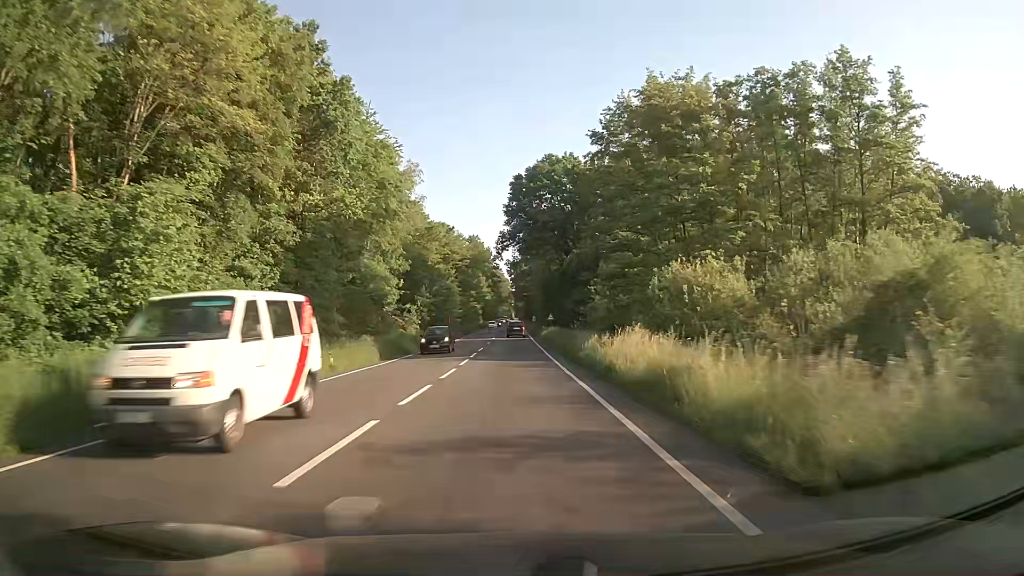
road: primary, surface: asphalt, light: Day
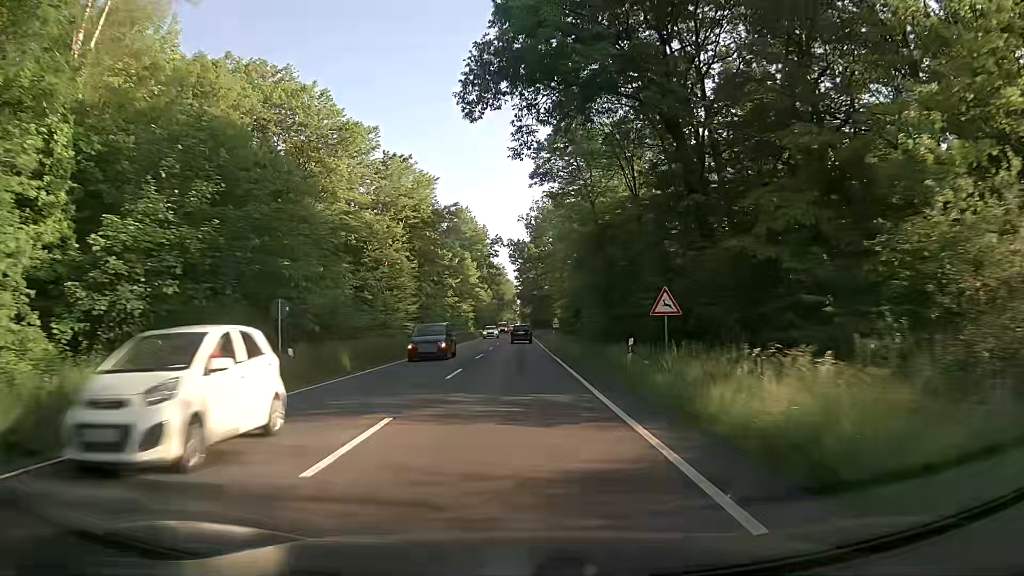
(-0.5, +55.1) m; -1°
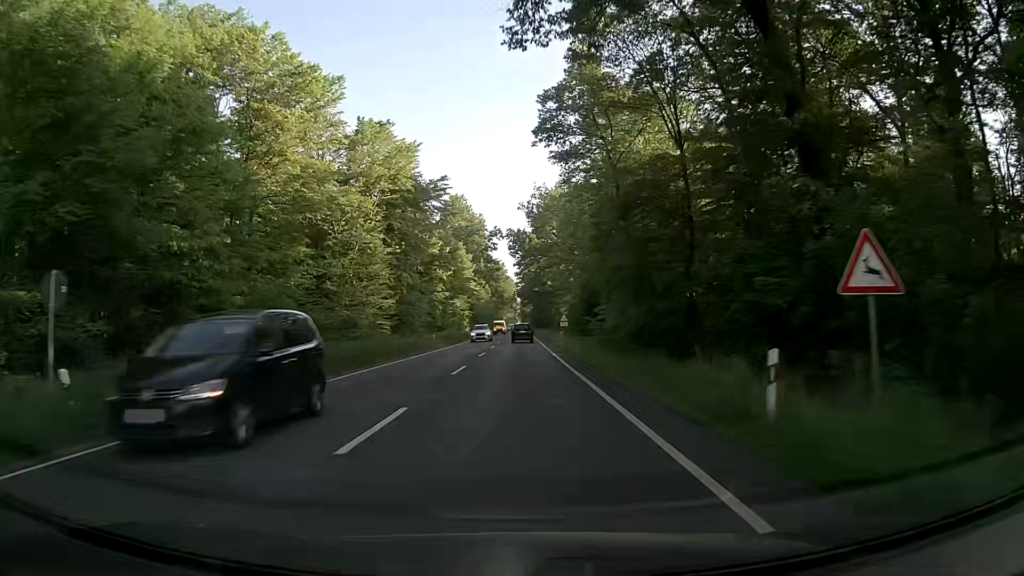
(0.0, +11.1) m; 0°
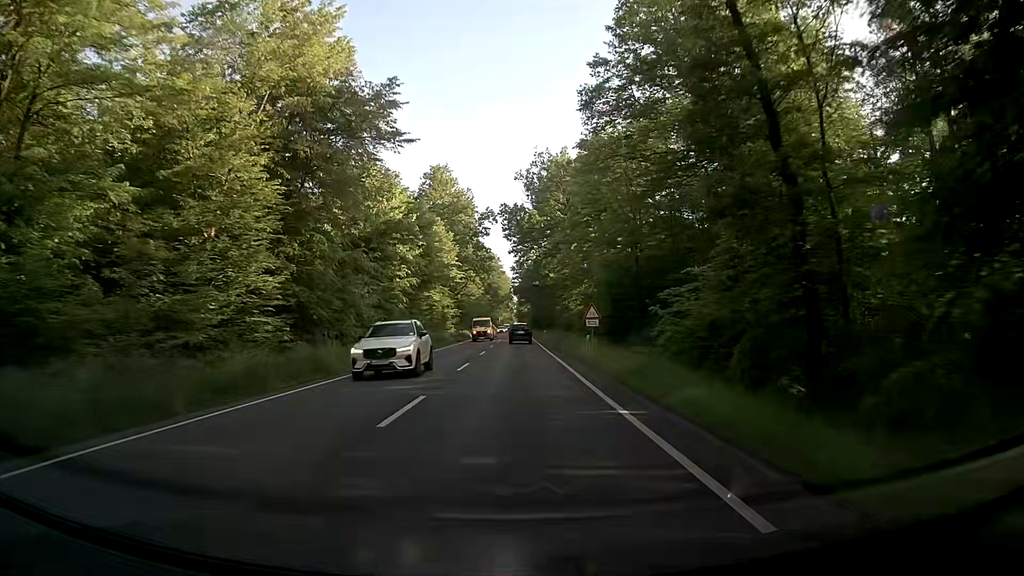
(+0.1, +22.2) m; 0°
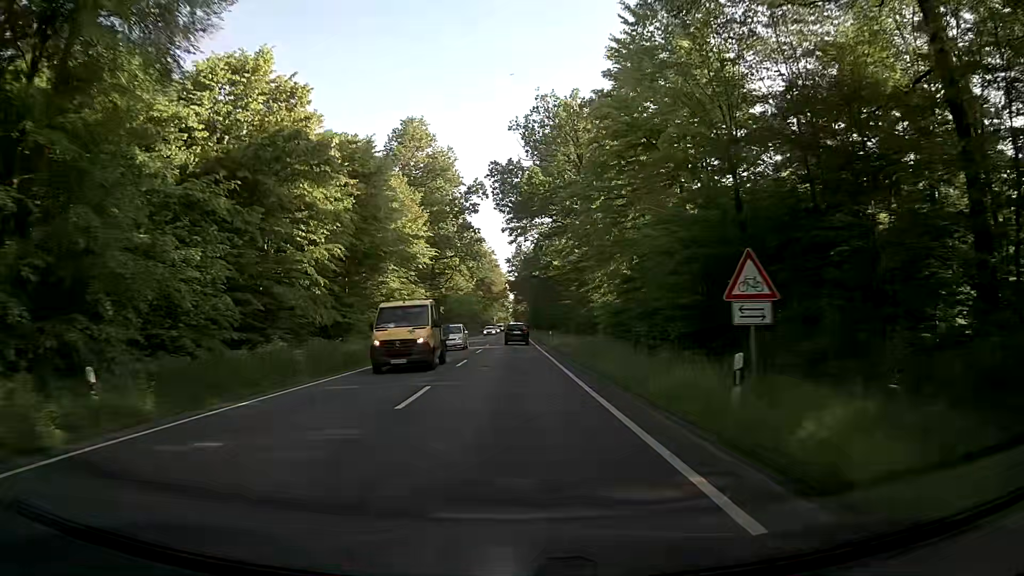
(+0.1, +22.2) m; 0°
(0, +10) (0, +20) (0, +30) (0, +40) (0, +50) (0, +60) (0, +70) (0, +80) (0, +90) (-1, +100) m
